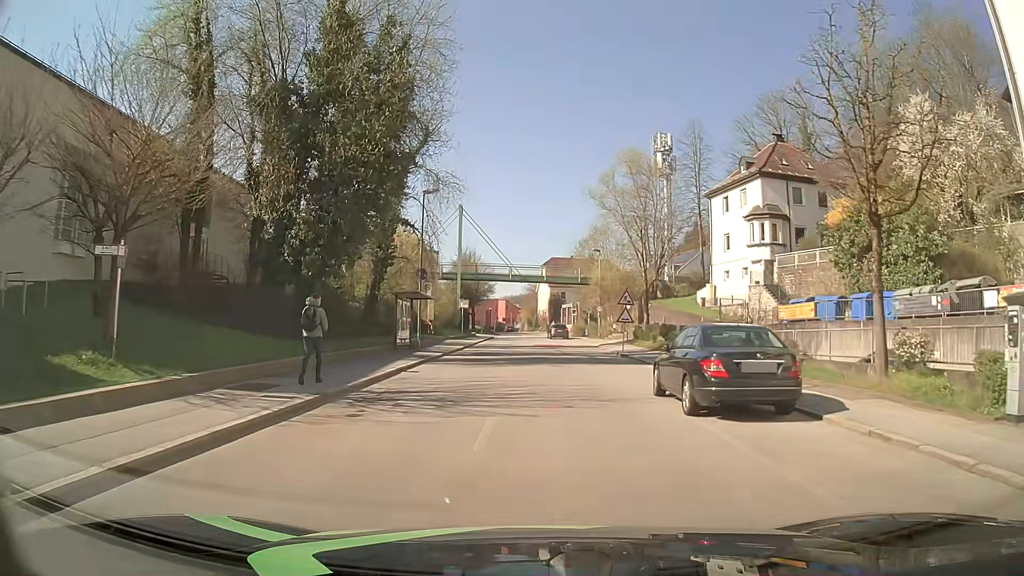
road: tertiary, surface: asphalt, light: Day
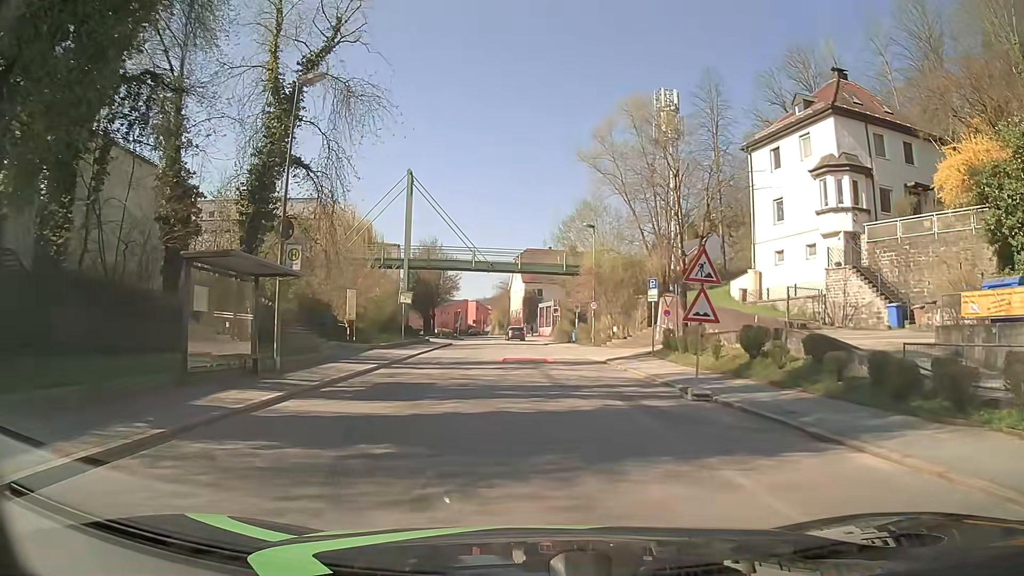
(0.0, +16.6) m; +2°
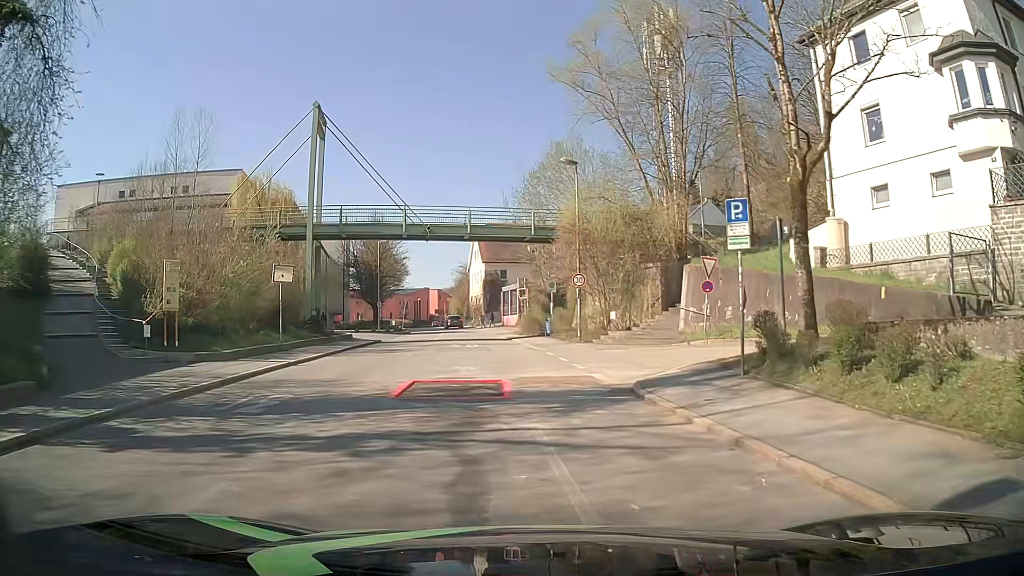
(+0.4, +15.1) m; +2°
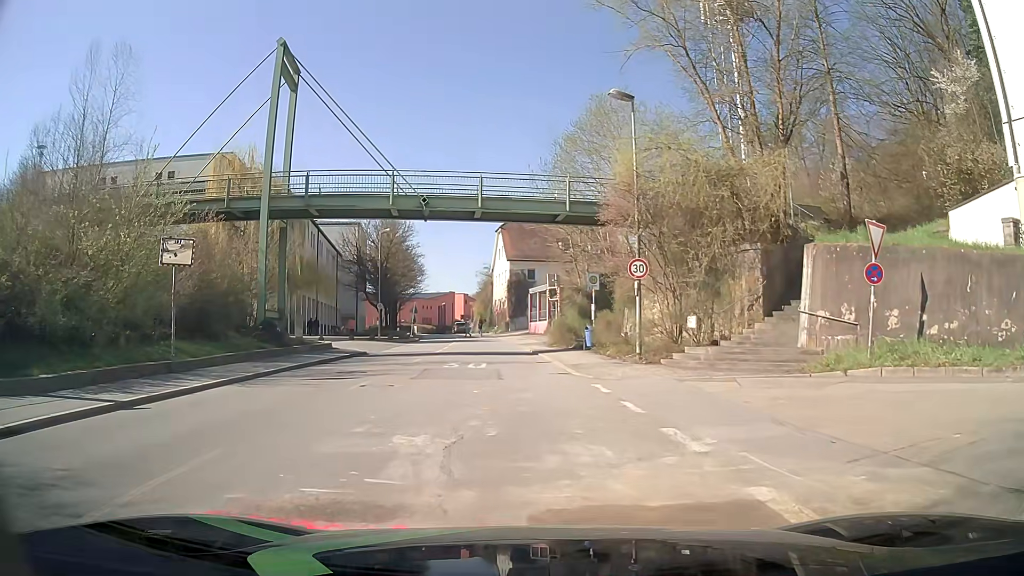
(0.0, +9.6) m; -1°
